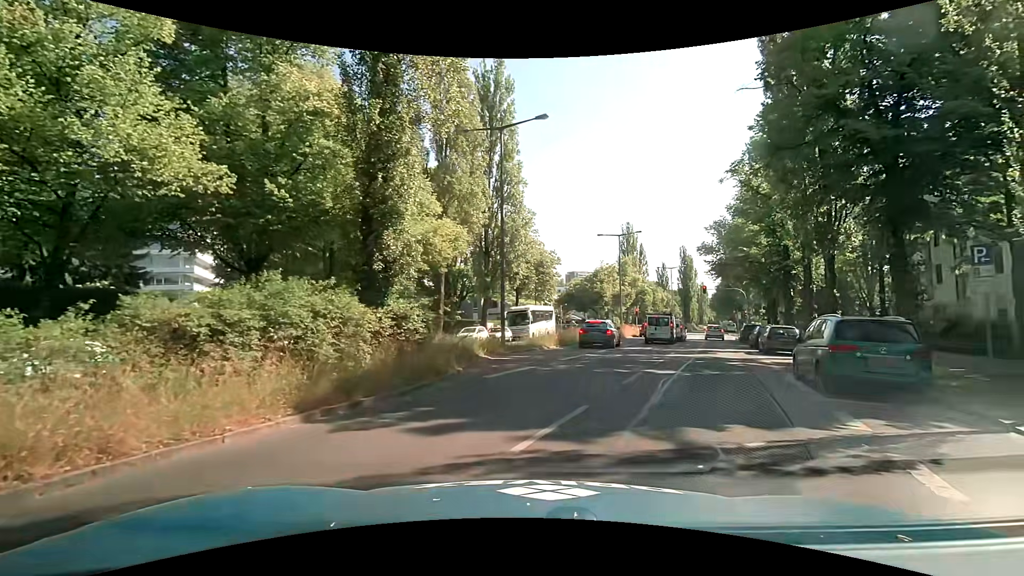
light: Day
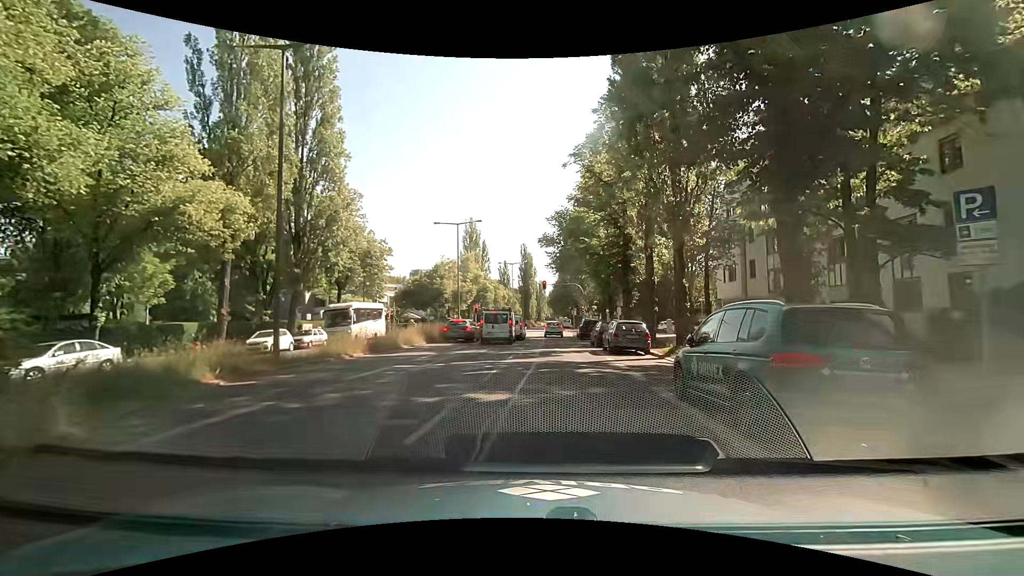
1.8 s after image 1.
(+0.9, +6.0) m; +15°
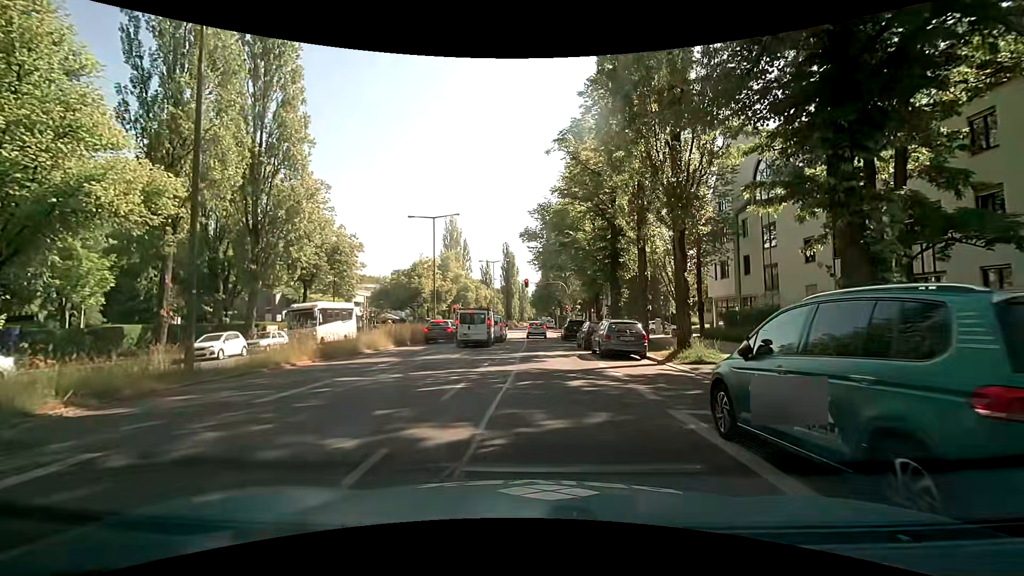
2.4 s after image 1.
(+0.1, +3.0) m; +3°
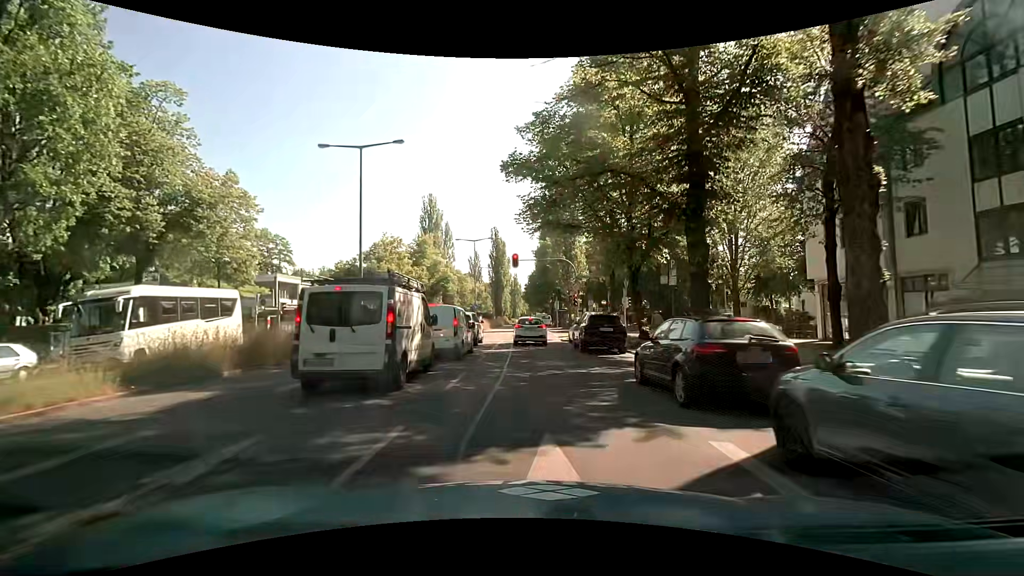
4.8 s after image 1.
(0.0, +17.5) m; +1°
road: secondary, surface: asphalt
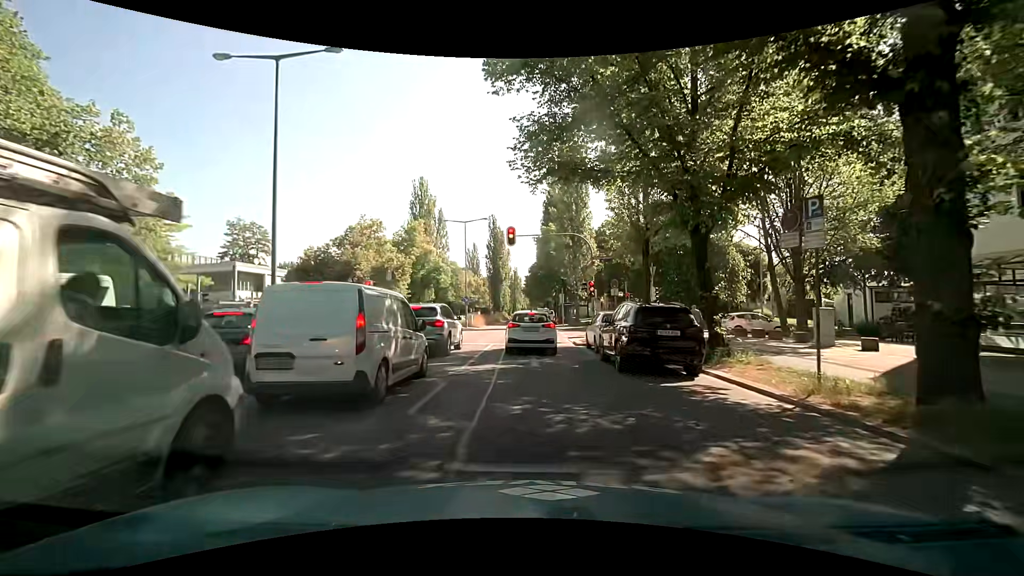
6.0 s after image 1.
(-0.2, +8.5) m; -1°
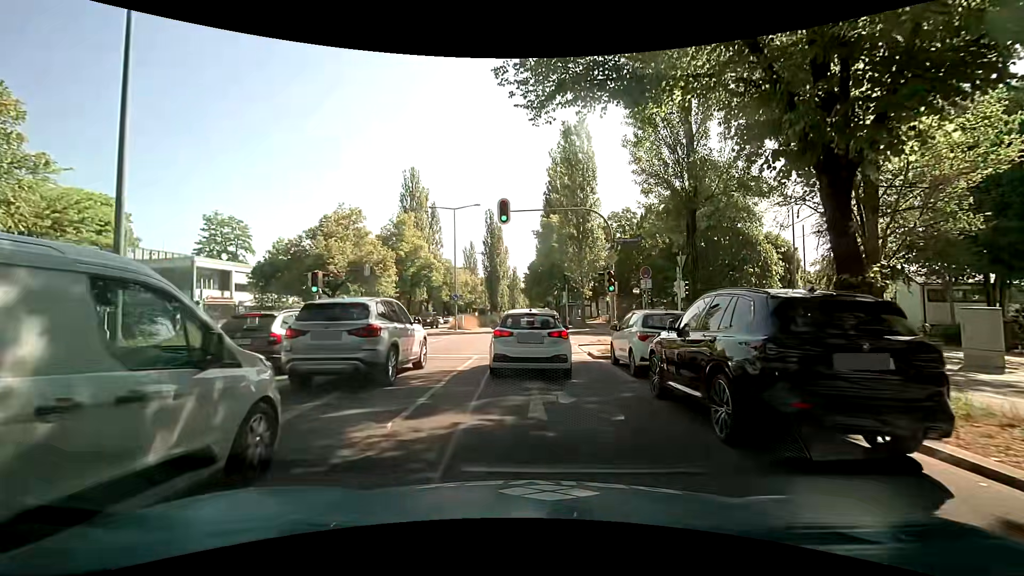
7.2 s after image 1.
(0.0, +6.2) m; +1°
